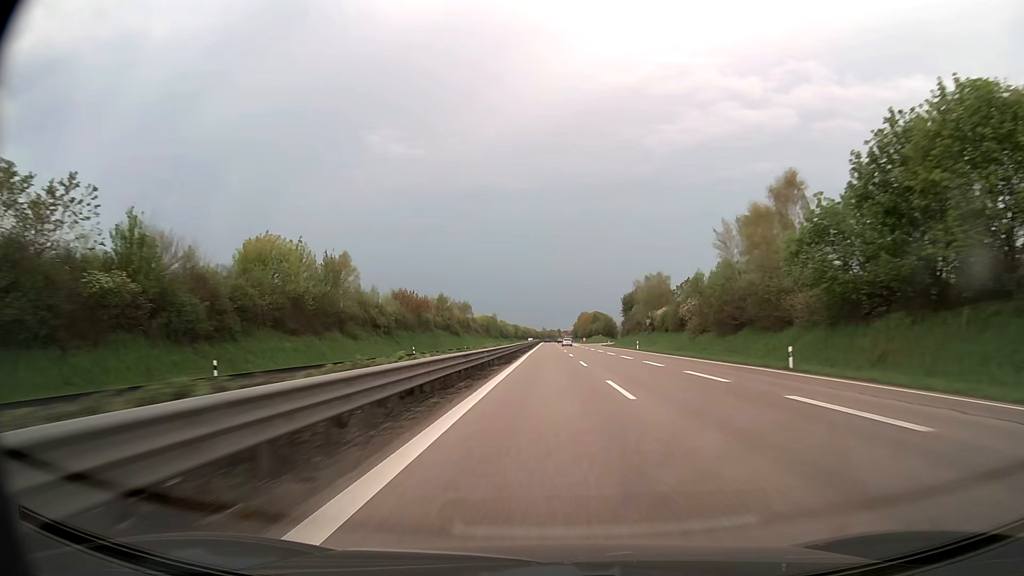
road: trunk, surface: asphalt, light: Day
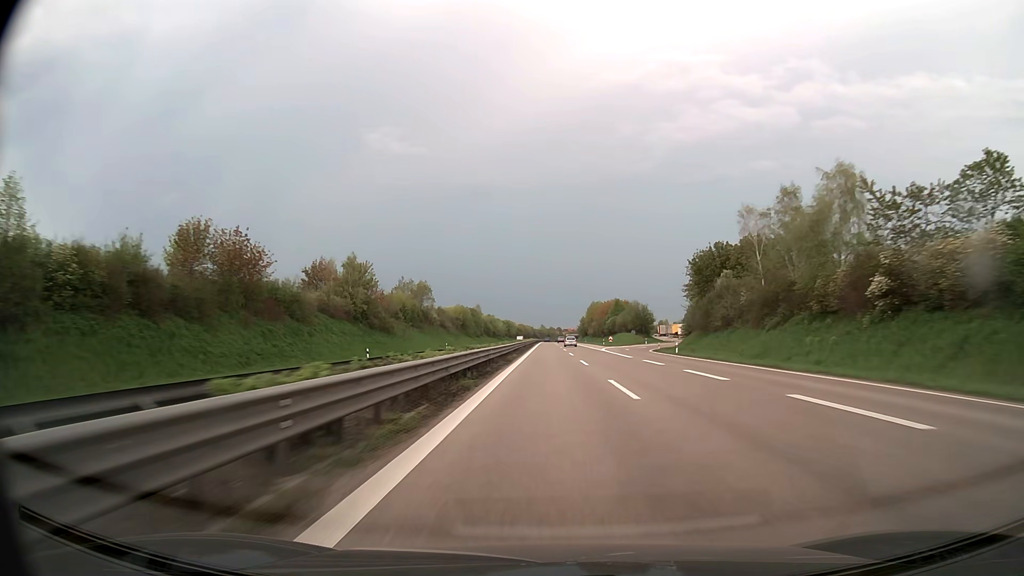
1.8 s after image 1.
(-0.1, +71.5) m; 0°
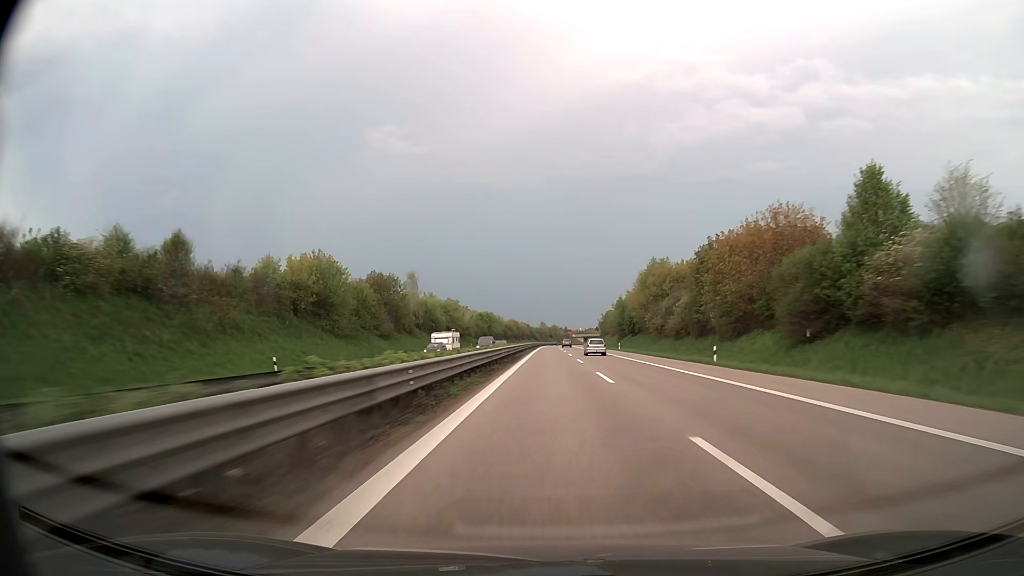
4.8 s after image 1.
(0.0, +119.2) m; 0°
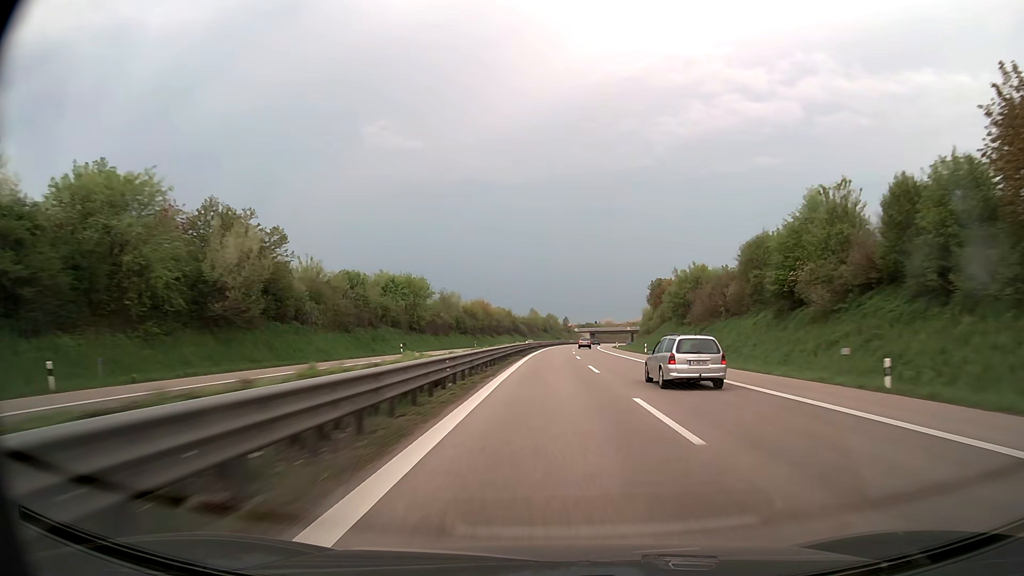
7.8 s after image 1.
(+0.2, +119.2) m; 0°
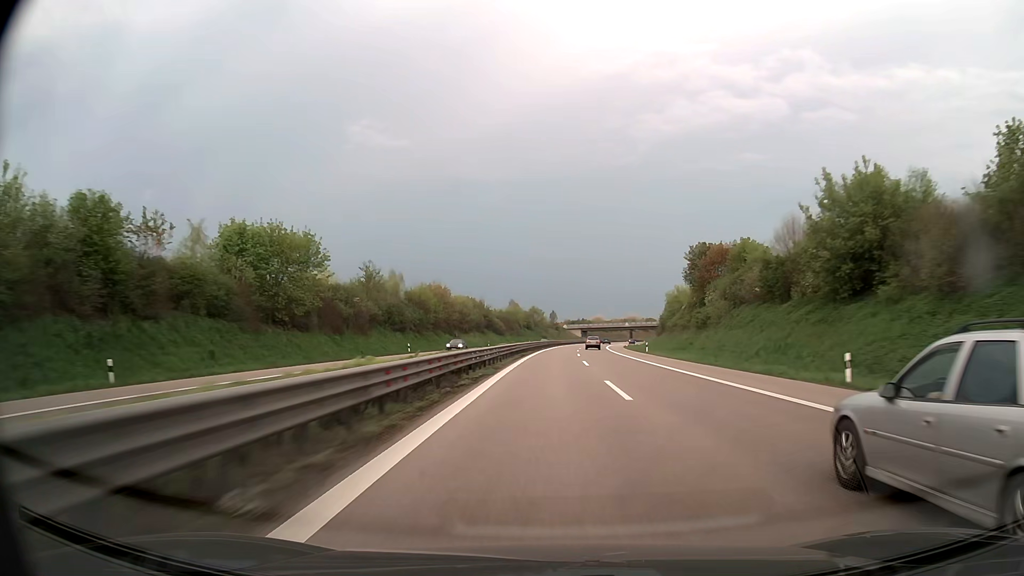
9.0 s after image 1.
(+0.4, +47.7) m; +1°
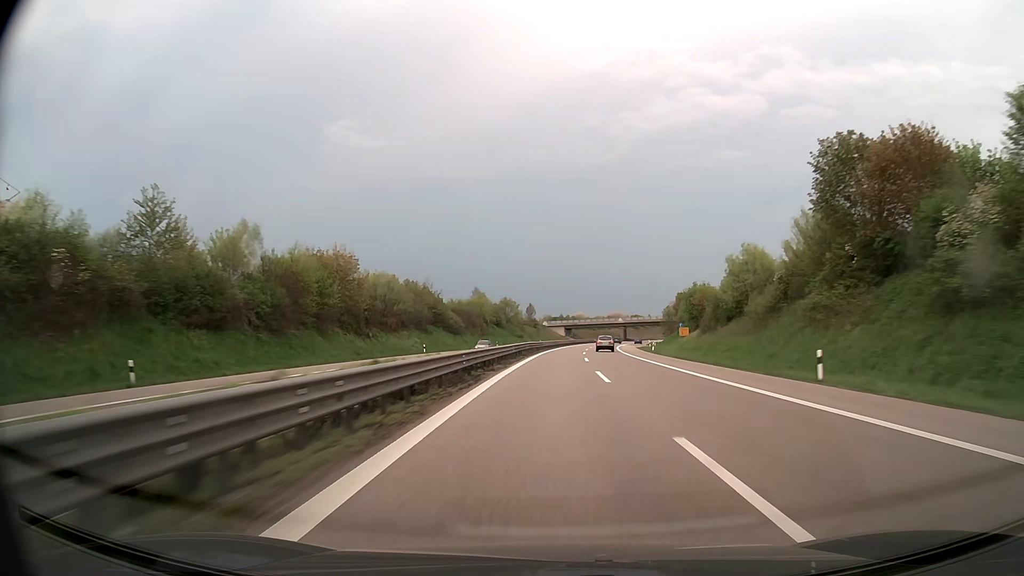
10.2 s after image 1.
(+0.7, +47.7) m; +2°
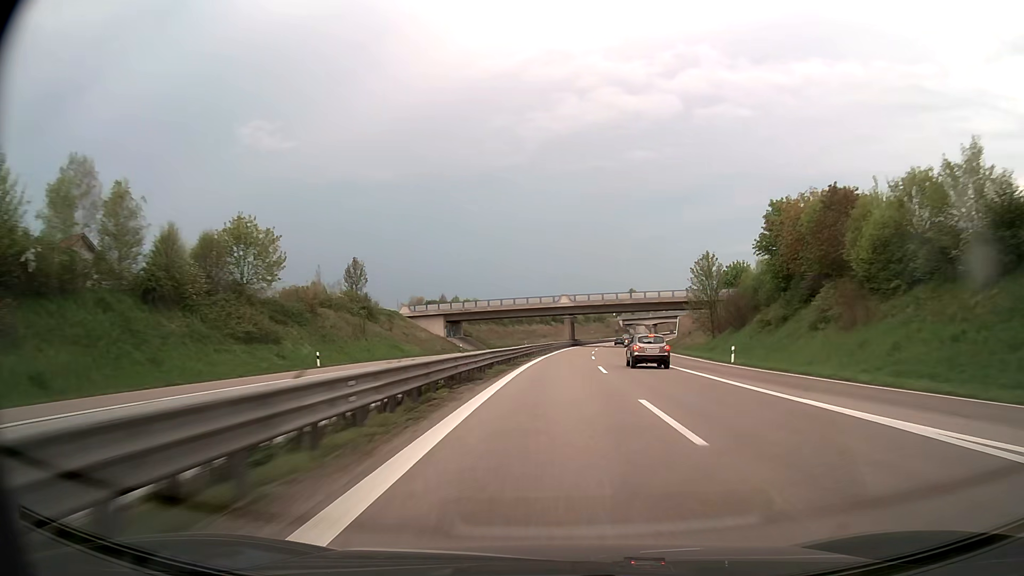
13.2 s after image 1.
(+7.4, +119.0) m; +8°
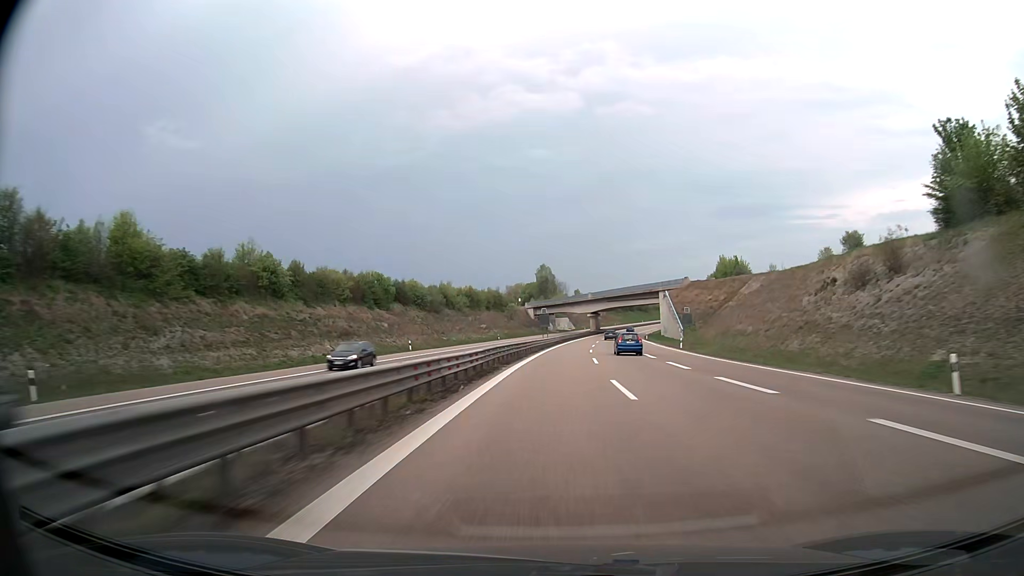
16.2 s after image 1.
(+9.1, +118.9) m; +8°
(0, +10) (0, +20) (+1, +30) (+1, +40) (+2, +50) (+3, +60) (+4, +70) (+5, +80) (+6, +90) (+7, +100) m
